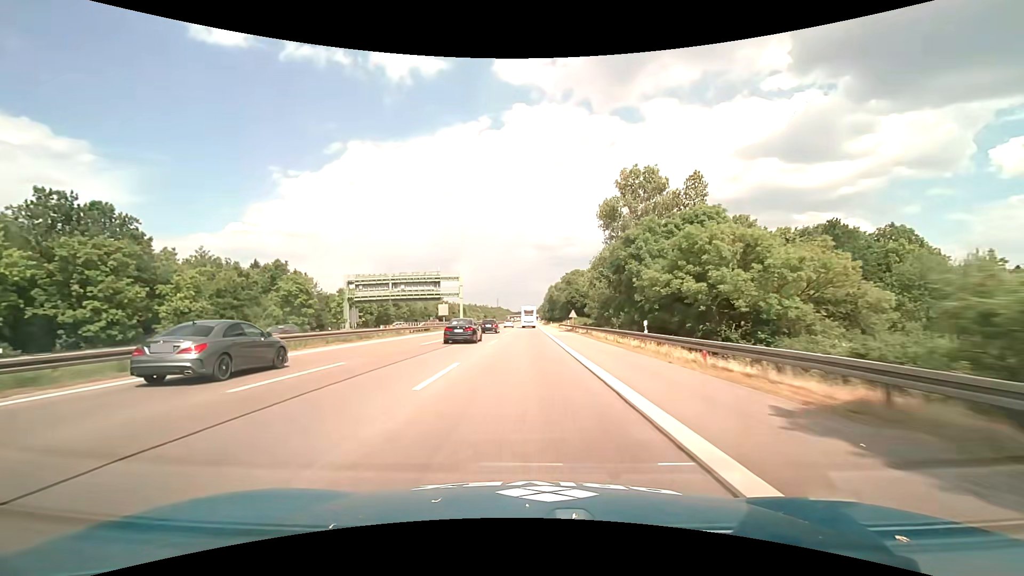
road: motorway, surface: asphalt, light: Day
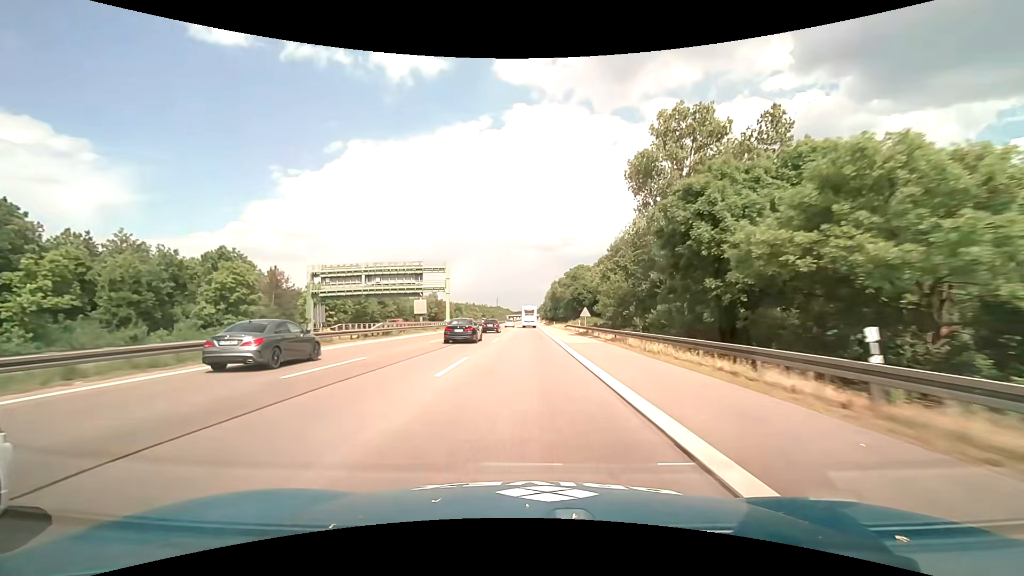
(0.0, +15.7) m; 0°
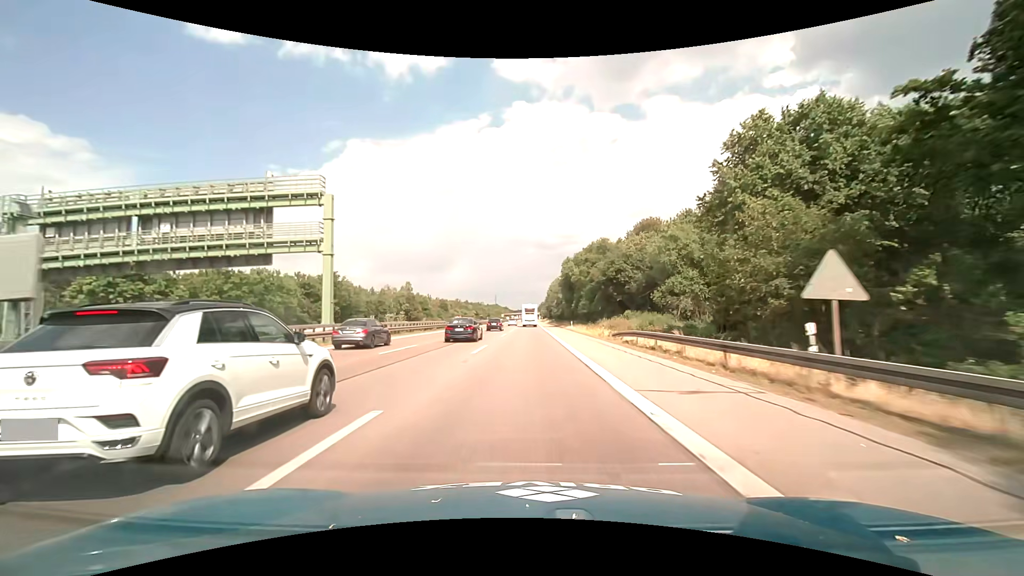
(0.0, +46.0) m; 0°
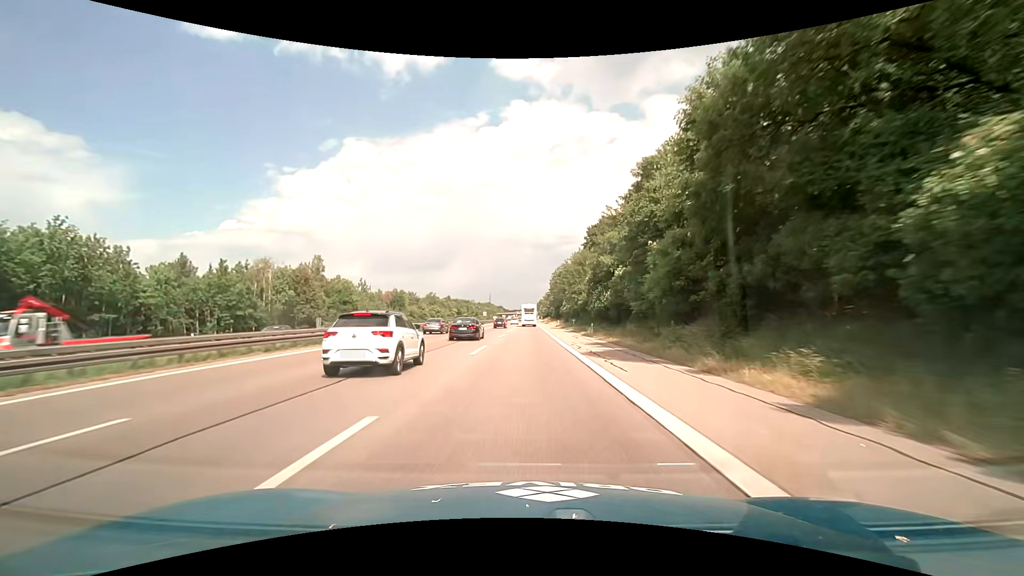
(+0.3, +71.9) m; 0°
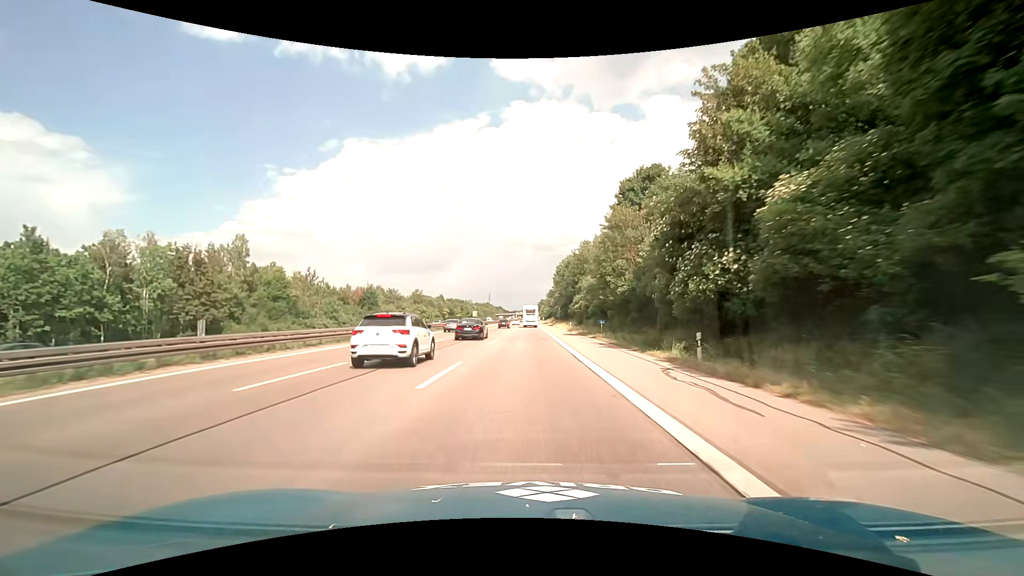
(+0.1, +27.0) m; 0°
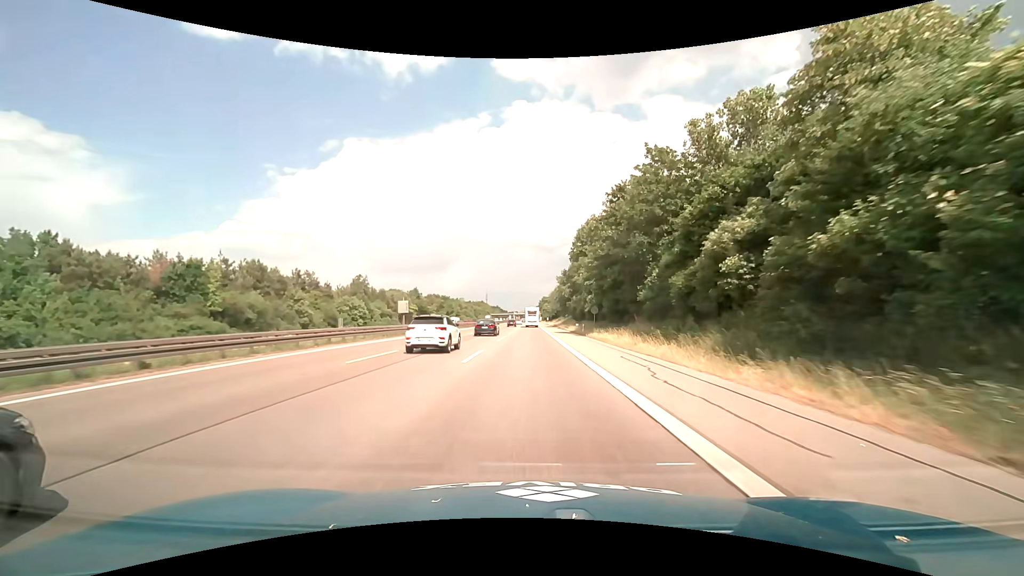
(0.0, +64.9) m; 0°
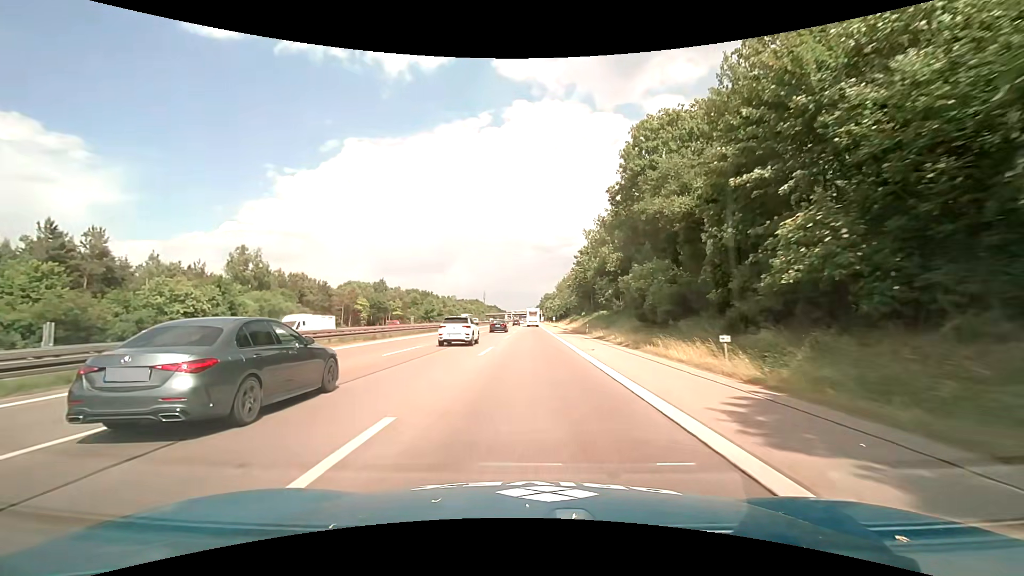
(+0.2, +50.8) m; 0°
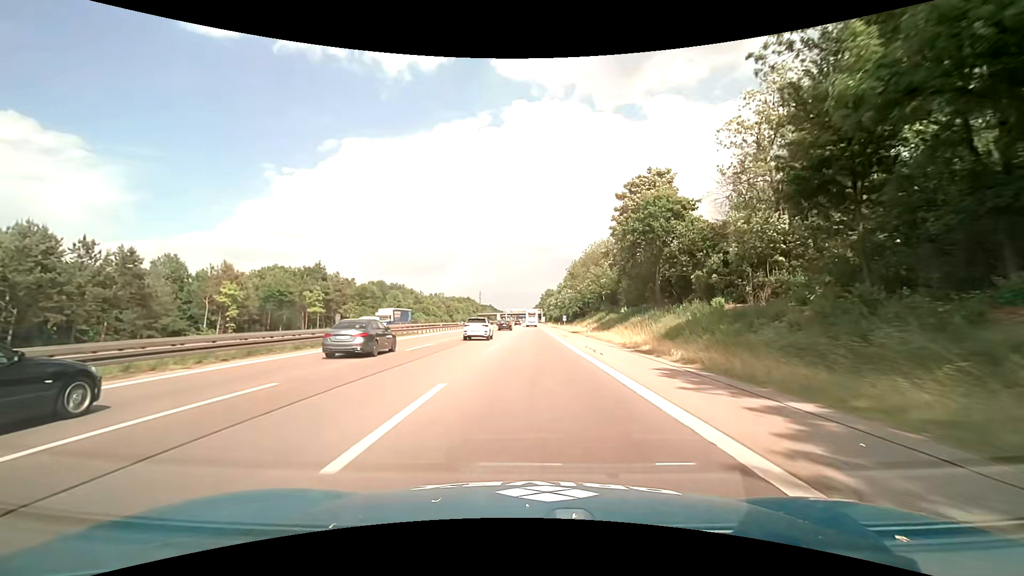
(+0.3, +50.3) m; 0°
(0, +10) (0, +20) (0, +30) (0, +40) (0, +50) (0, +60) (0, +70) (0, +80) (0, +90) (0, +100) m
